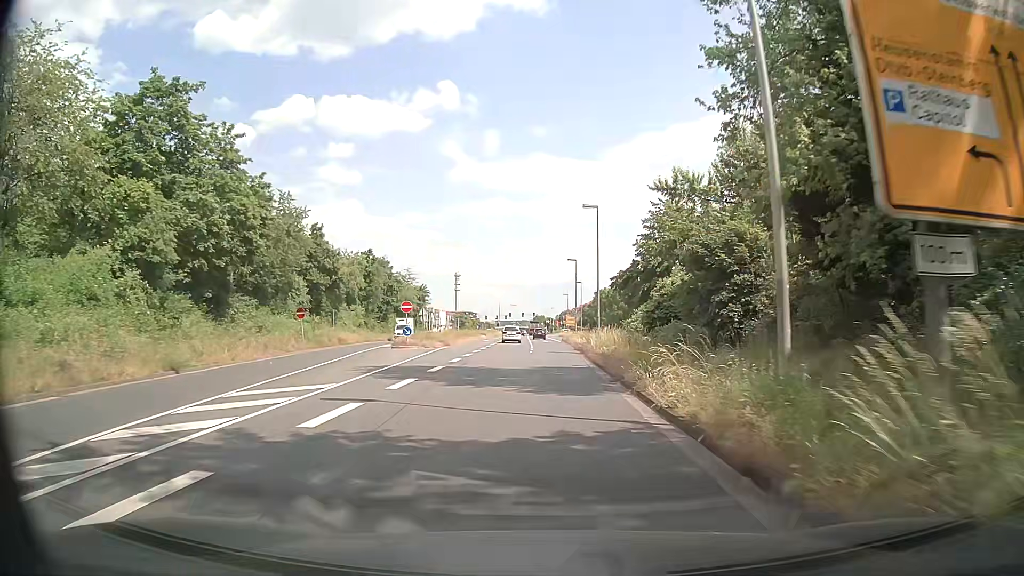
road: primary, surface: asphalt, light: Day
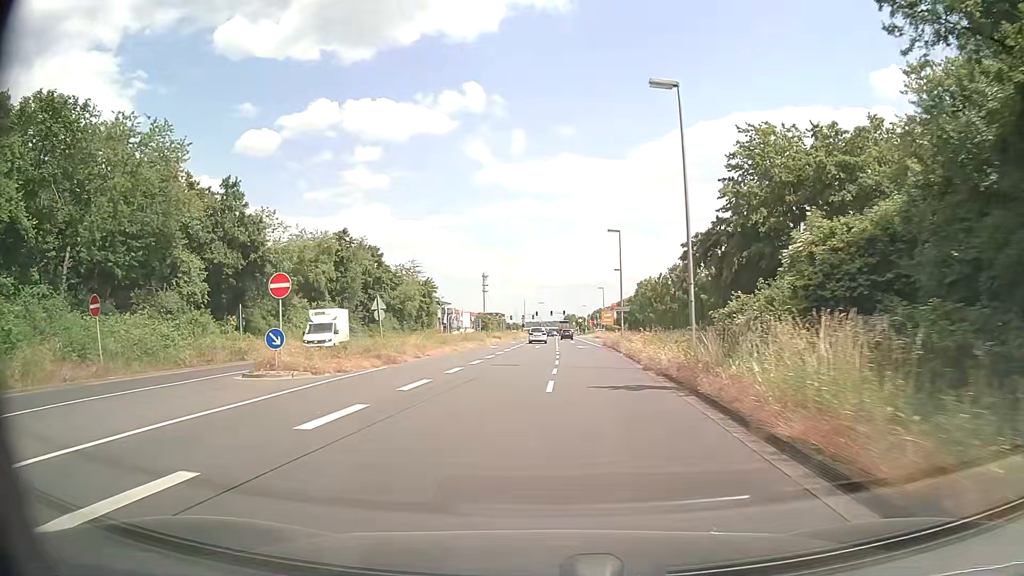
(0.0, +24.2) m; -2°
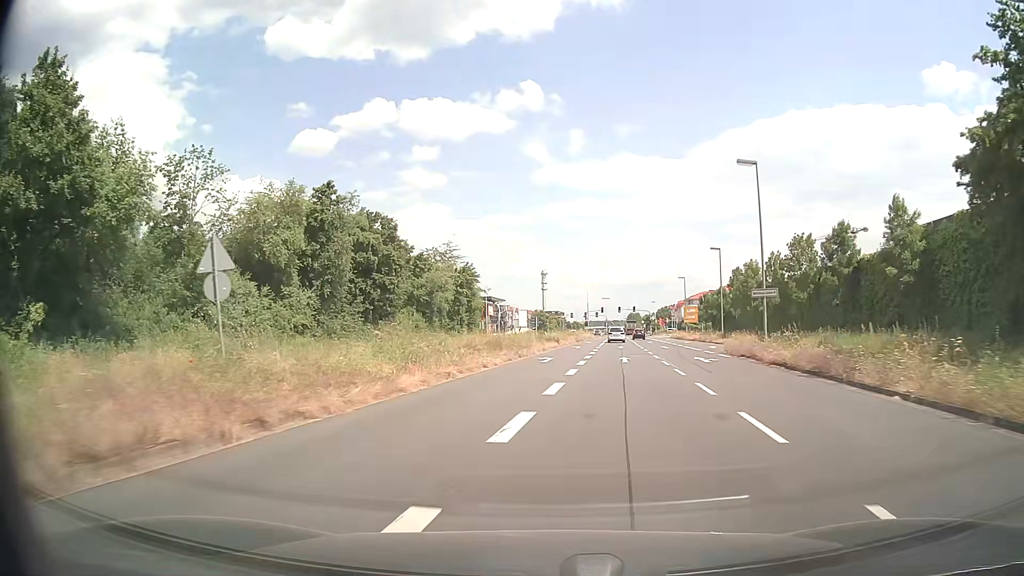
(-1.4, +24.8) m; -5°
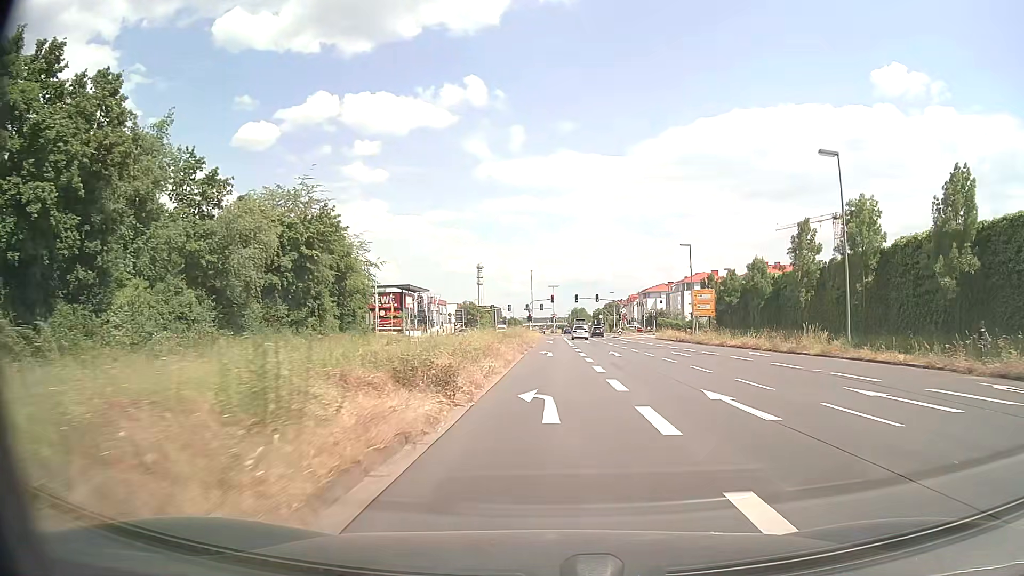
(+1.3, +41.6) m; +5°
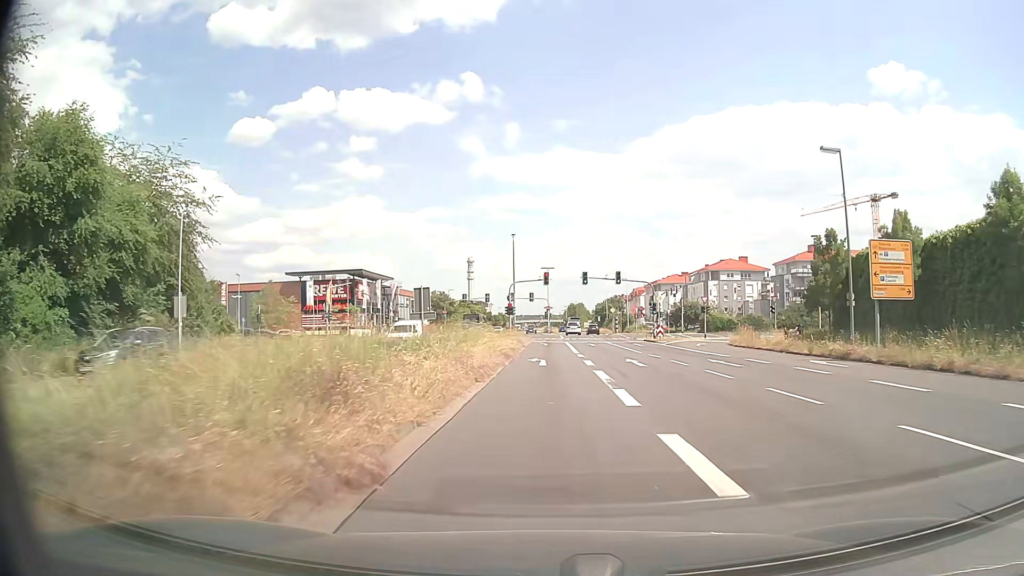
(+0.6, +38.9) m; 0°
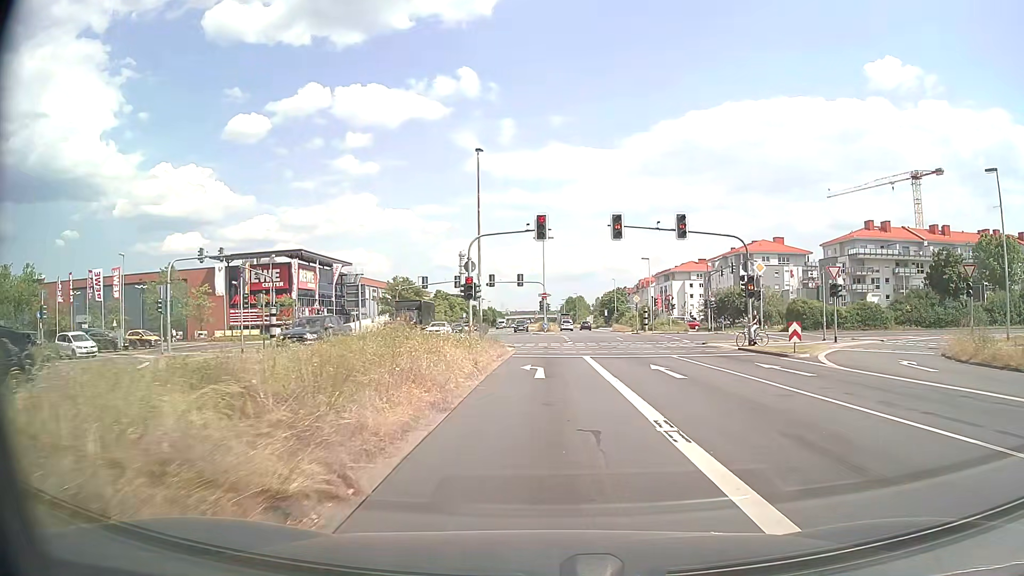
(+0.2, +31.4) m; +1°
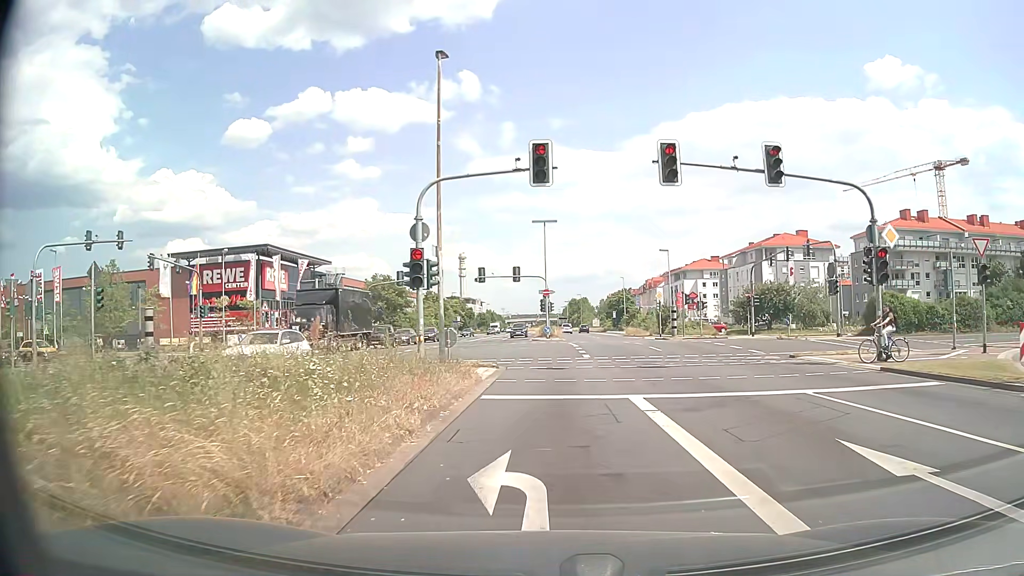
(0.0, +13.4) m; 0°
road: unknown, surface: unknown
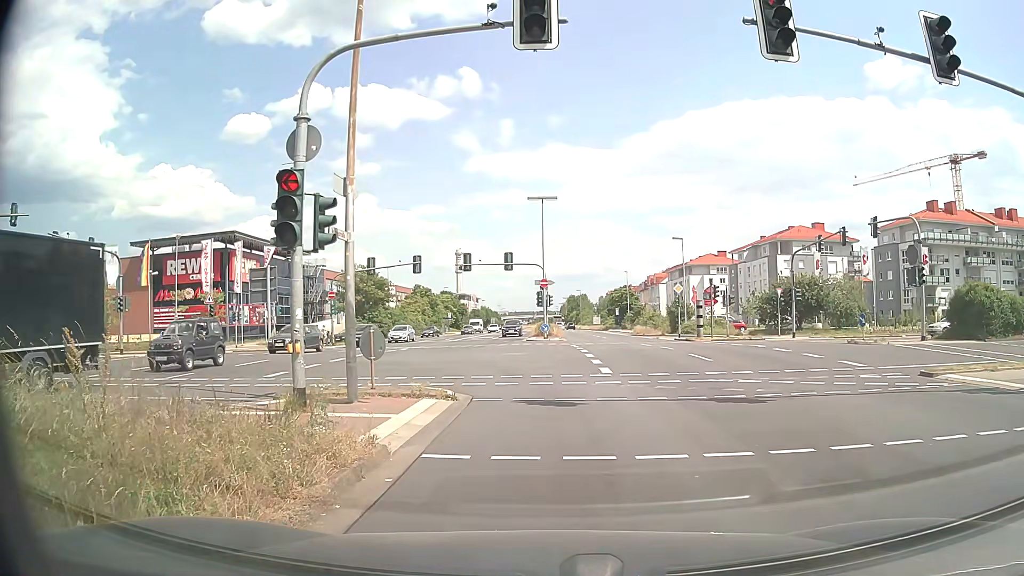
(+0.1, +9.2) m; 0°
(0, +10) (-1, +20) (-7, +28) (-15, +34) (-24, +36) (-34, +36) (-44, +35) (-54, +35) (-64, +34) (-74, +33) m
